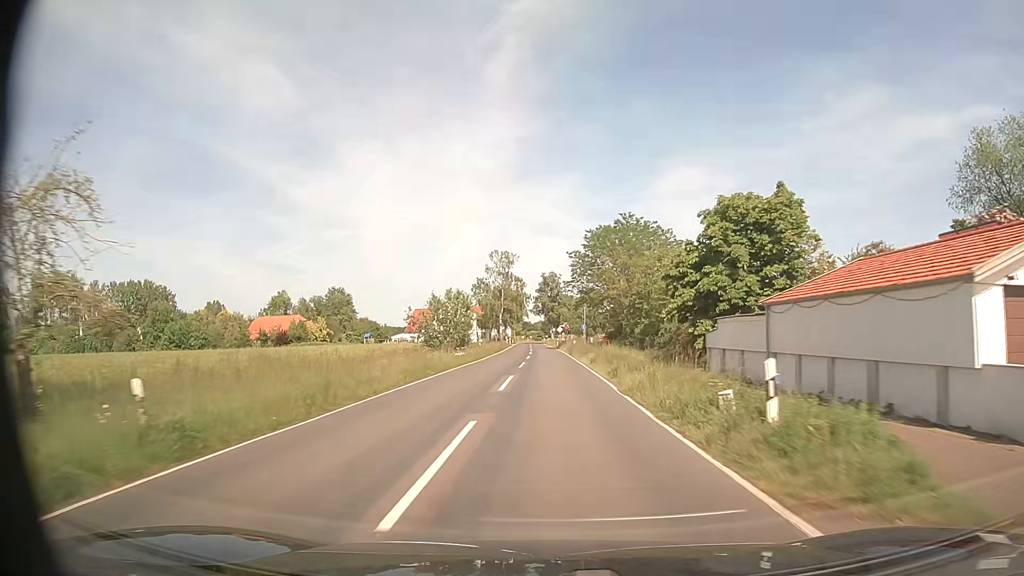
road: secondary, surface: asphalt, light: Day
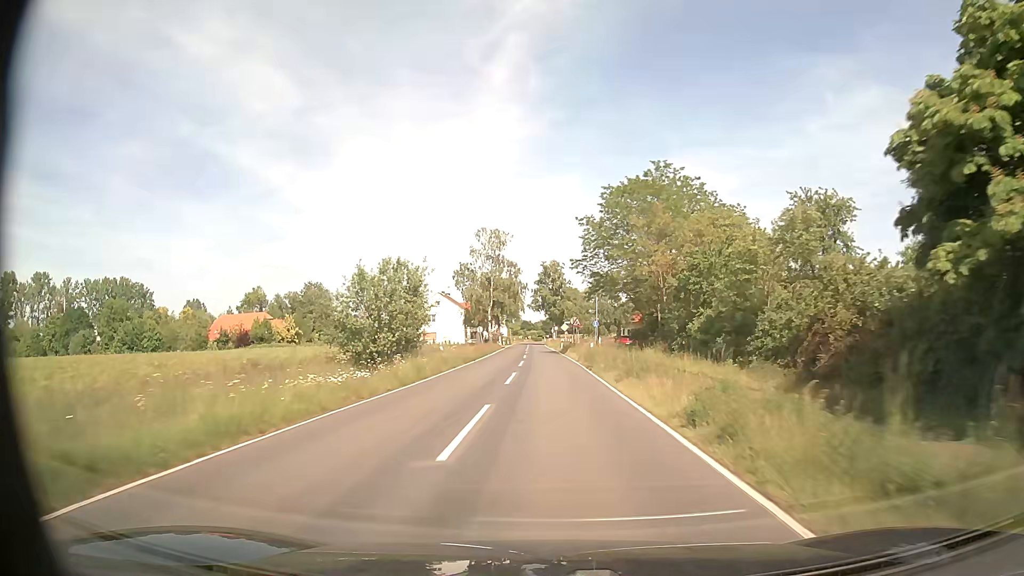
(+0.1, +21.6) m; 0°
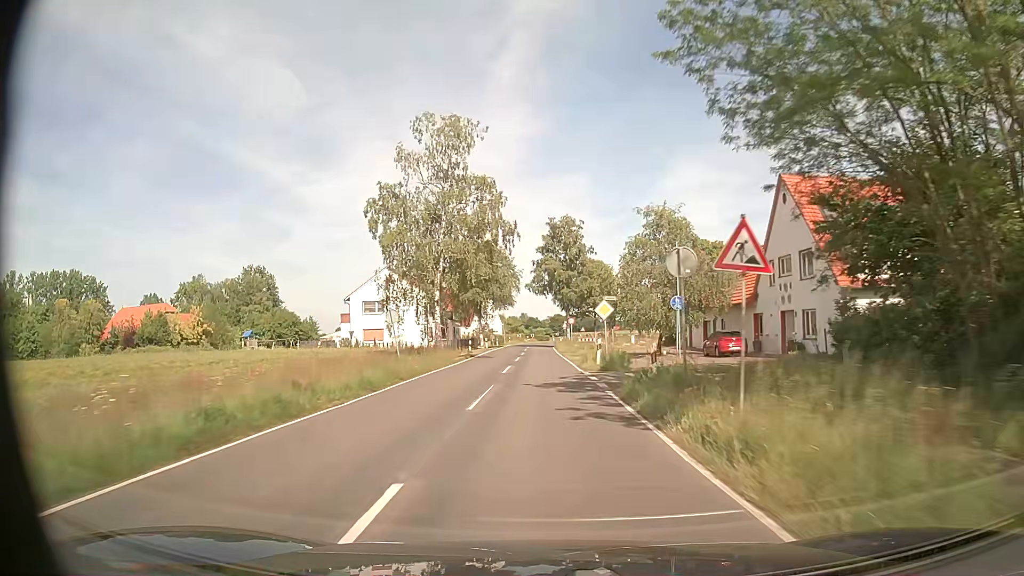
(-0.2, +43.2) m; -1°
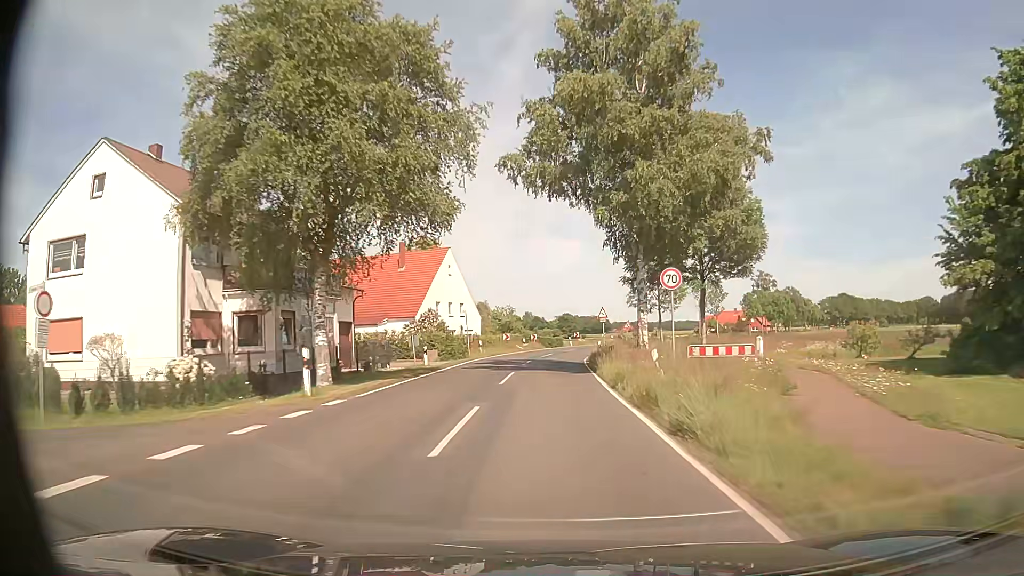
(-0.8, +54.0) m; -1°
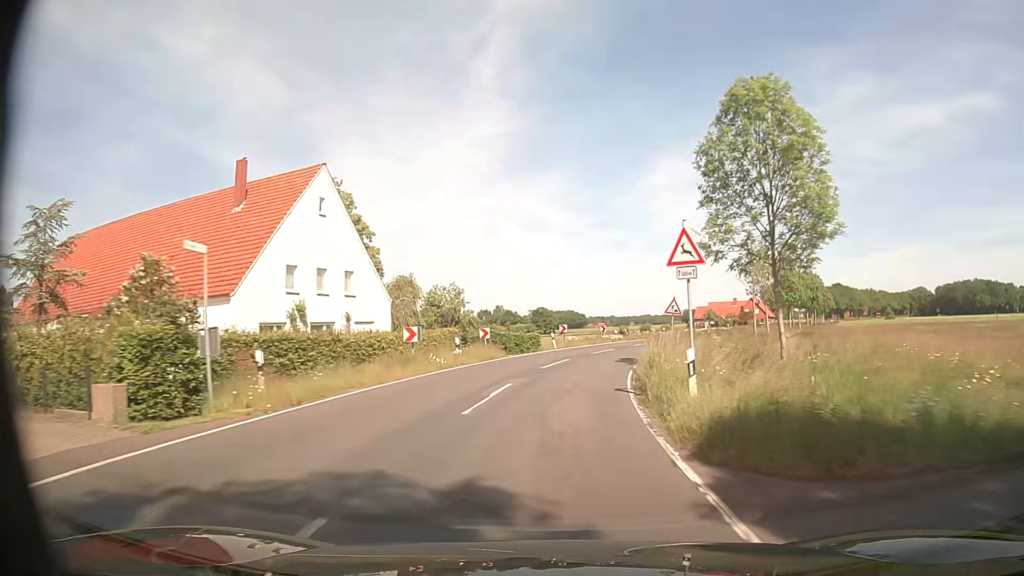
(+0.5, +31.8) m; +2°
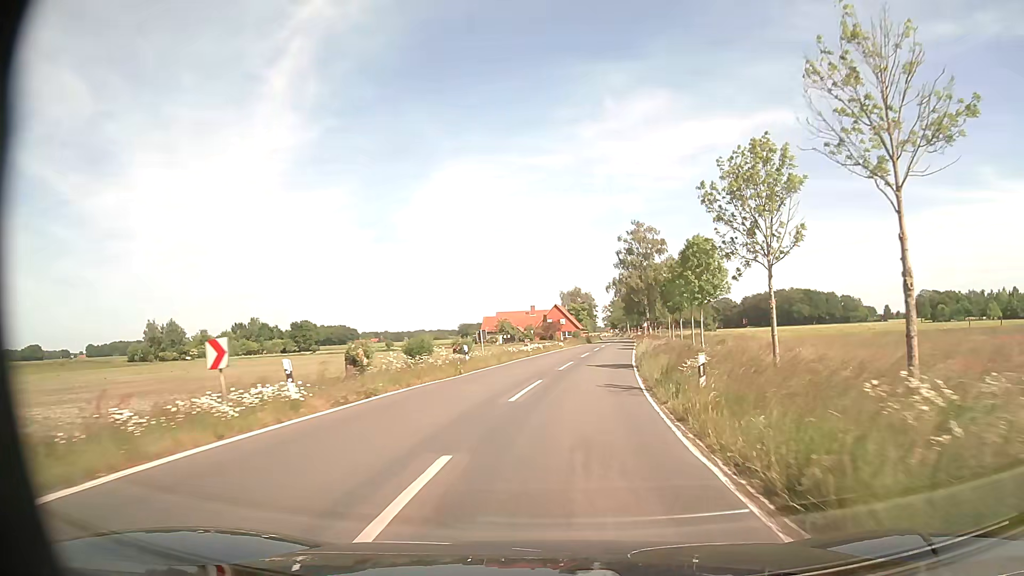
(+5.9, +44.0) m; +19°
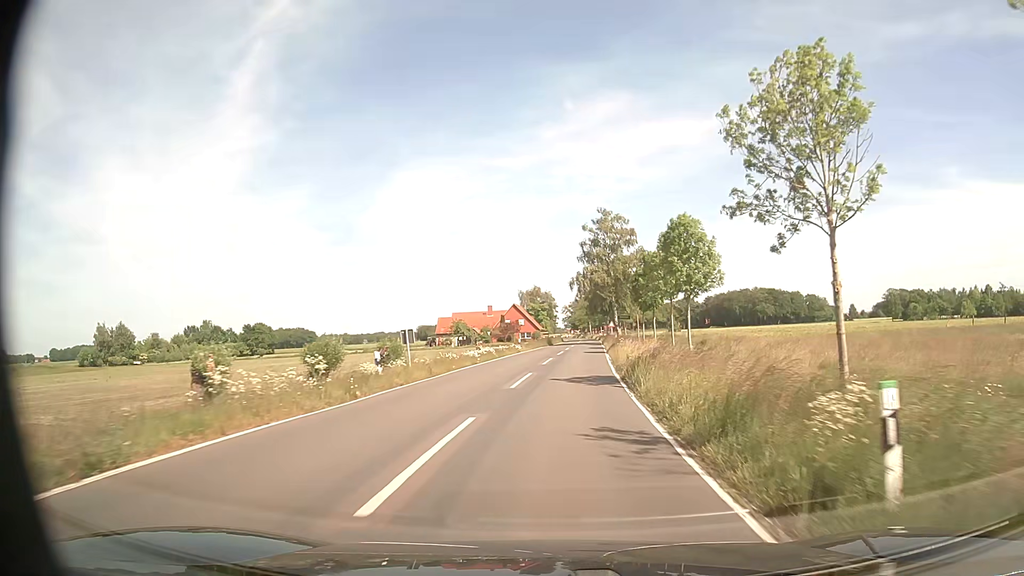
(+0.3, +8.6) m; +4°
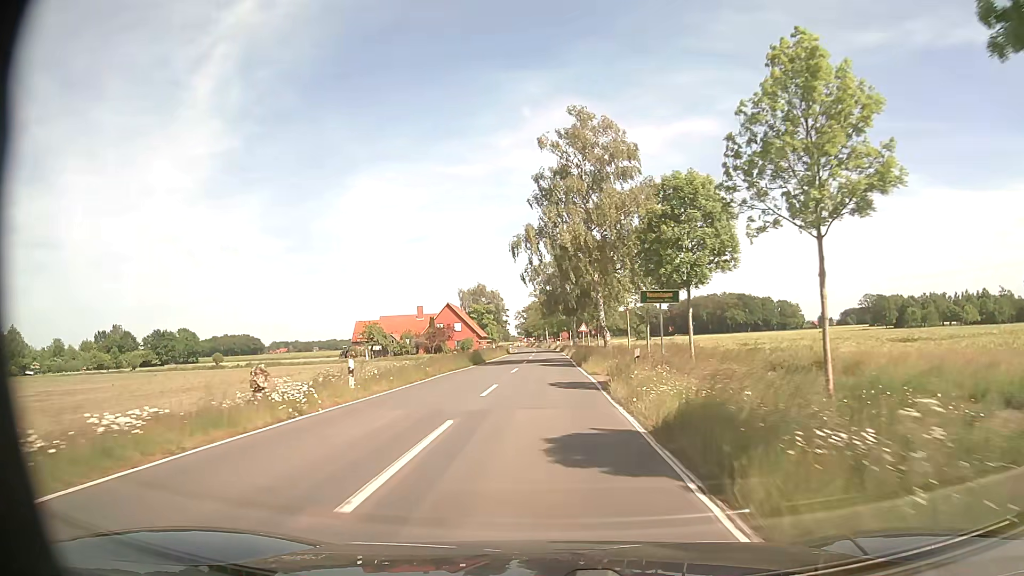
(+1.8, +35.7) m; +4°
(0, +10) (0, +20) (0, +30) (0, +40) (0, +50) (0, +60) (0, +70) (0, +80) (0, +90) (0, +100) m
